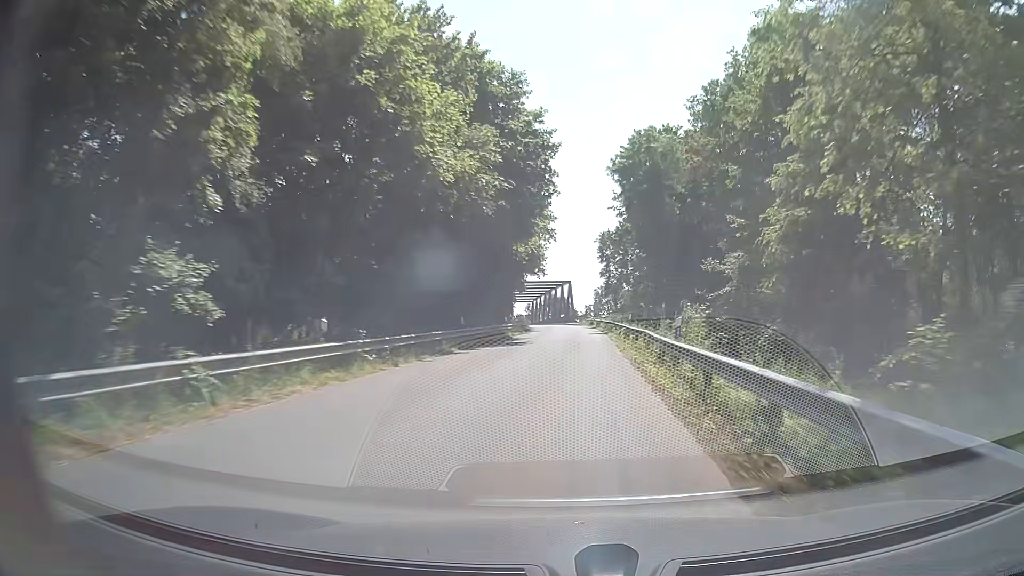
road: unclassified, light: Day
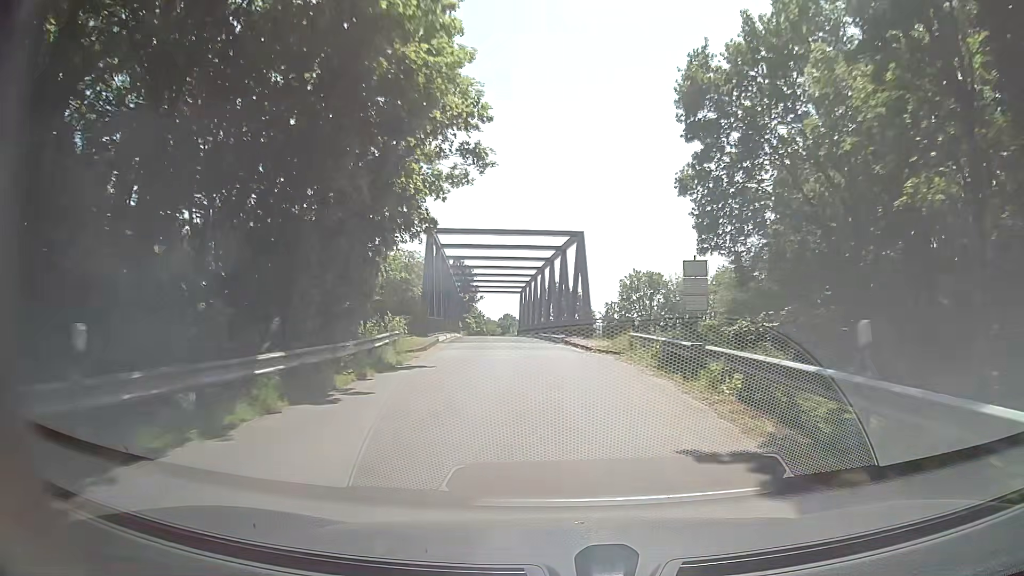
(+1.7, +57.0) m; -1°
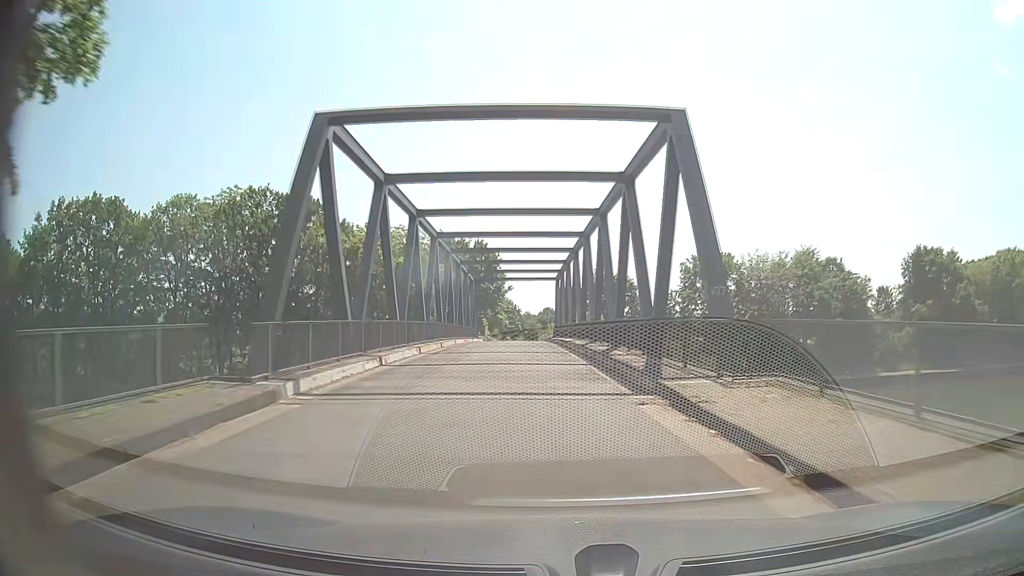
(-0.5, +22.6) m; -3°
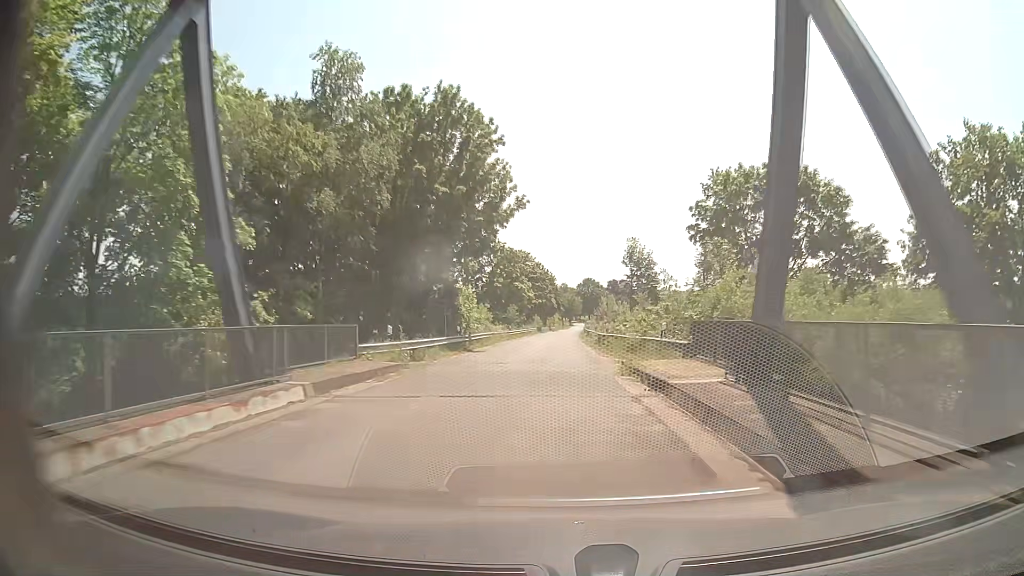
(-3.3, +58.3) m; -4°
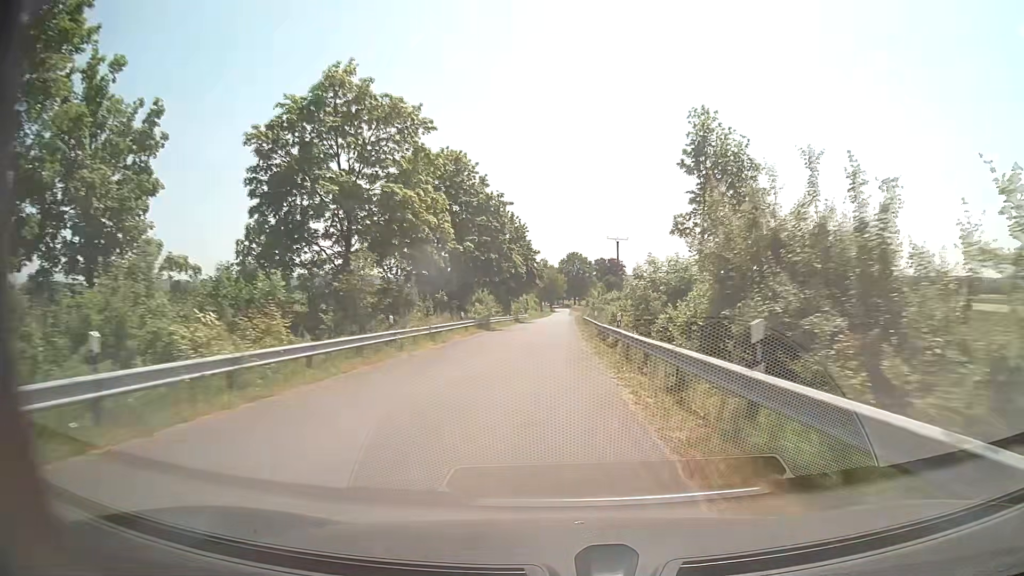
(+0.7, +60.1) m; +2°
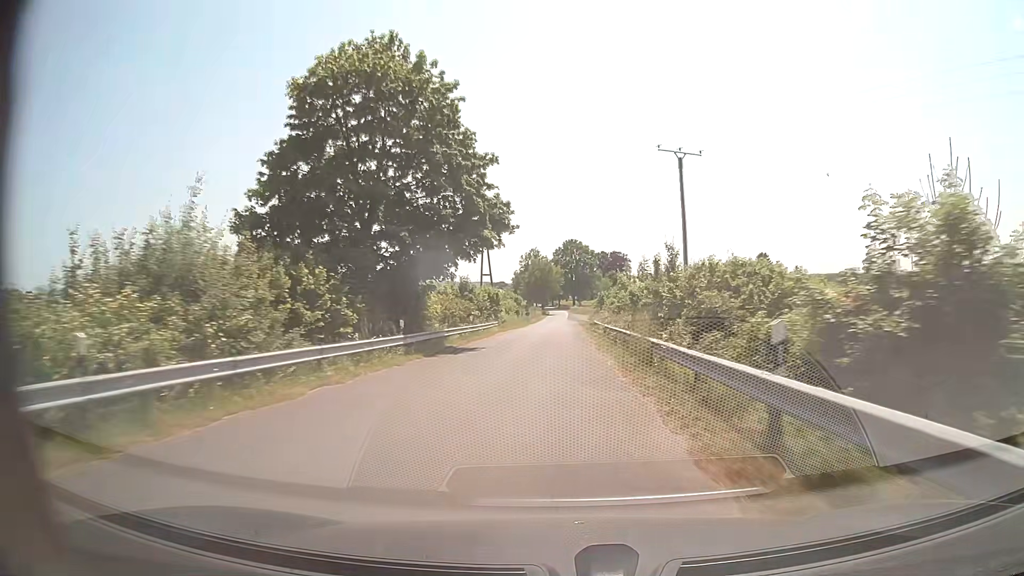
(+0.3, +48.6) m; +1°
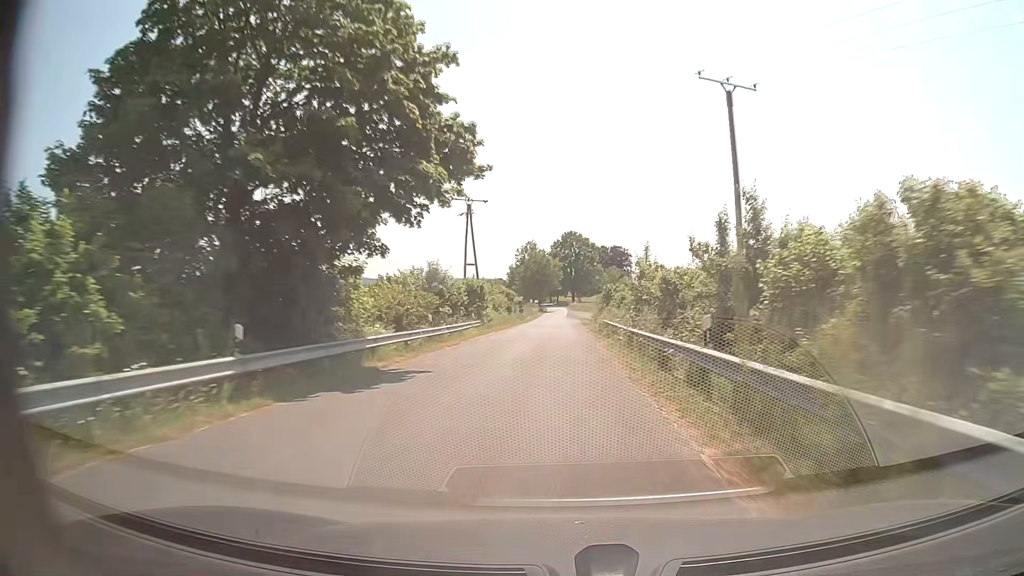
(0.0, +12.0) m; 0°
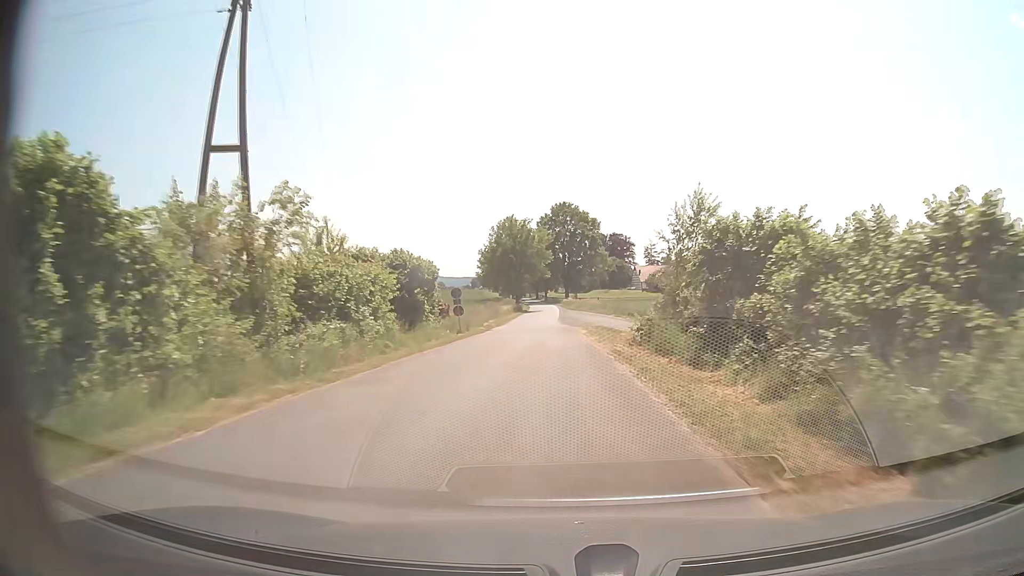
(+0.4, +46.7) m; +1°
(0, +10) (0, +20) (0, +30) (0, +40) (0, +50) (-1, +60) (-1, +70) (-1, +80) (-1, +90) (-1, +100) m
